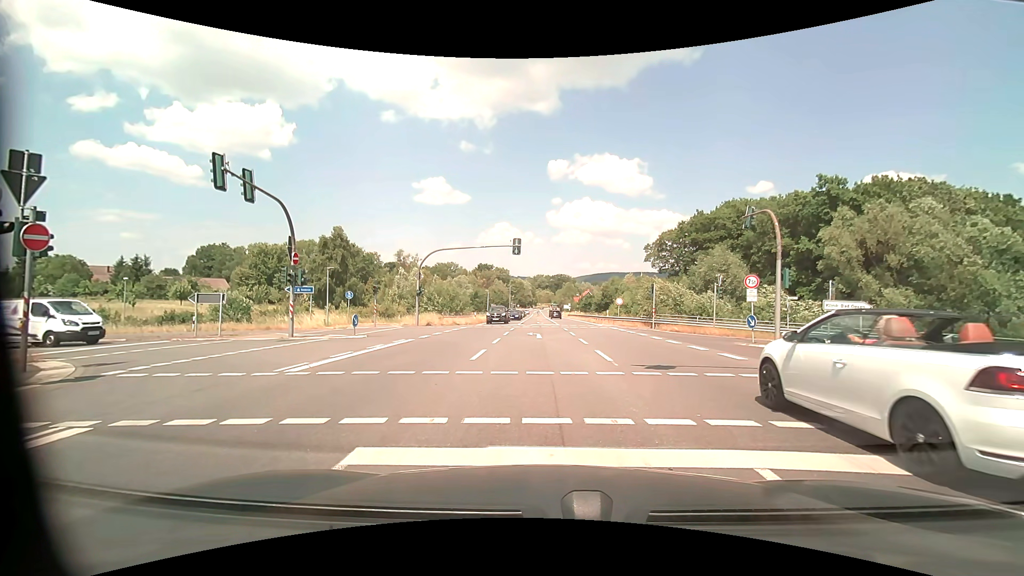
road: secondary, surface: asphalt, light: Day
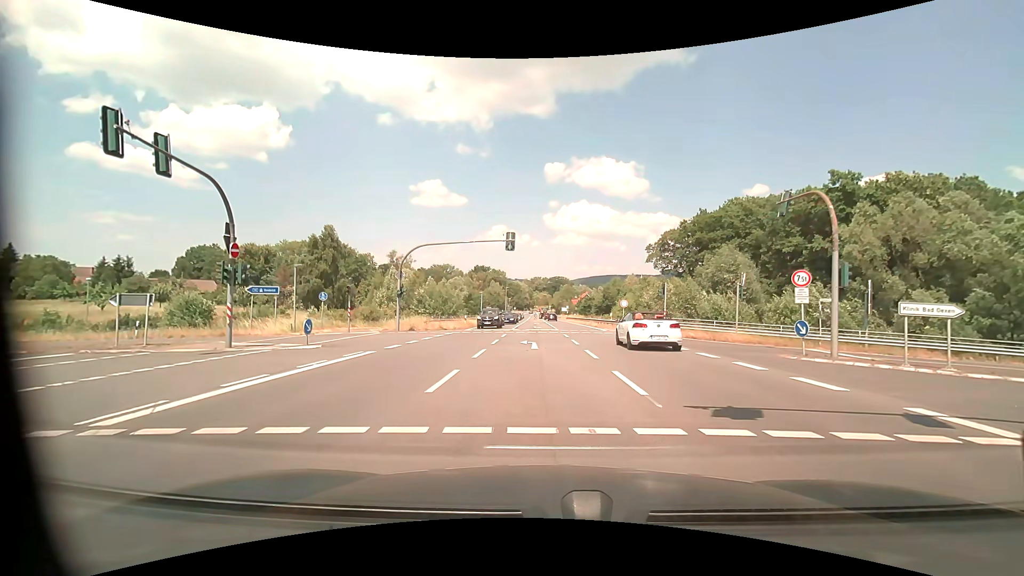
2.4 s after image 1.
(+0.1, +4.8) m; +1°
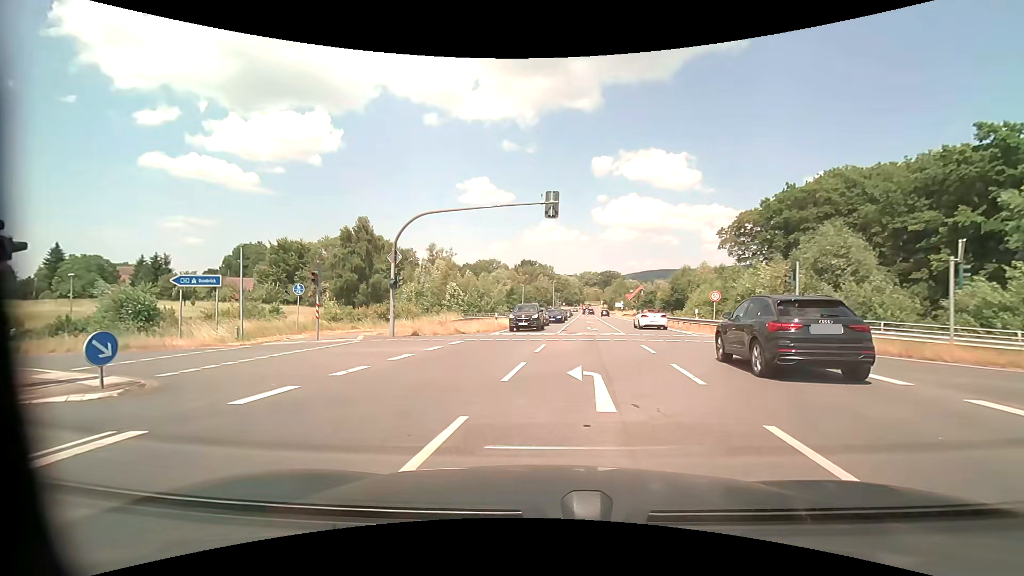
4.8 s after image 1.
(-0.1, +11.4) m; -5°
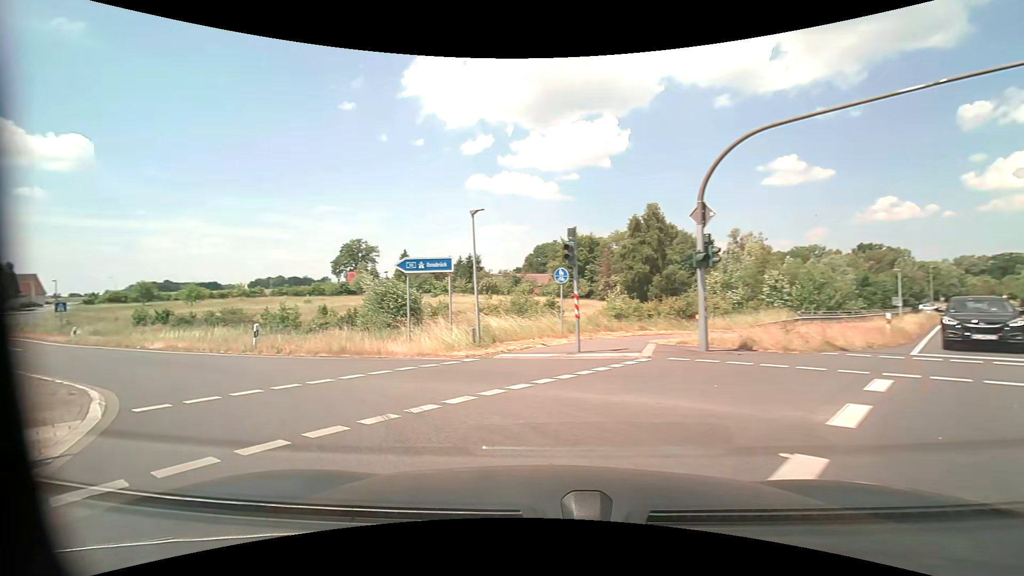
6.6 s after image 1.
(-2.1, +9.9) m; -30°
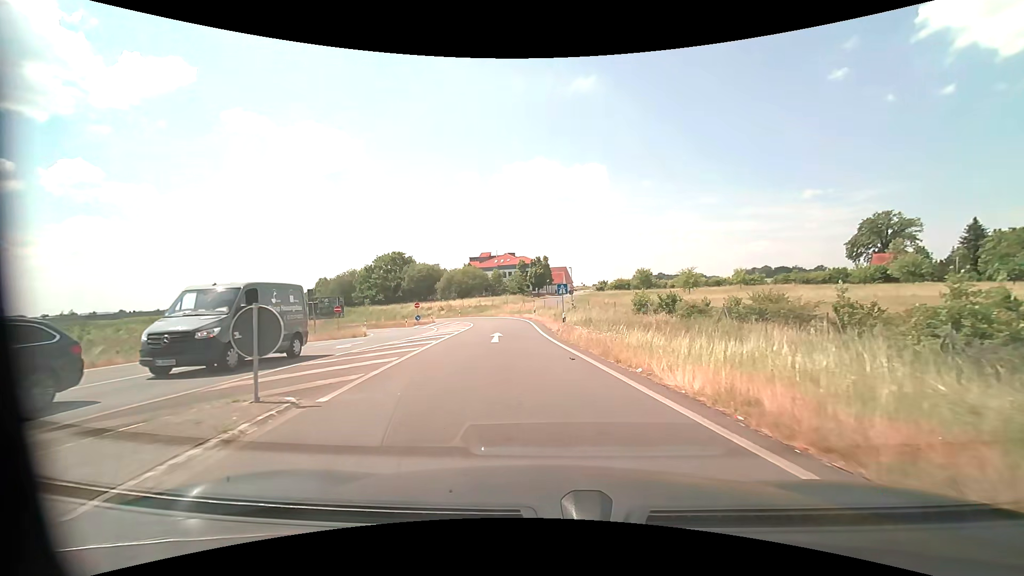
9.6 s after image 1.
(-12.0, +15.7) m; -54°
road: motorway_link
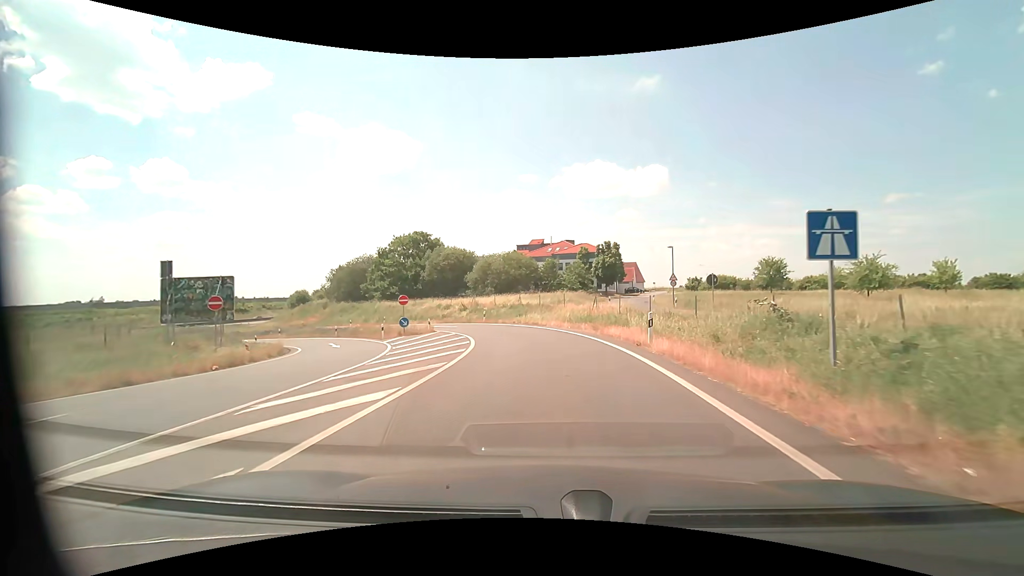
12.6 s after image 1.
(-2.5, +30.0) m; -7°
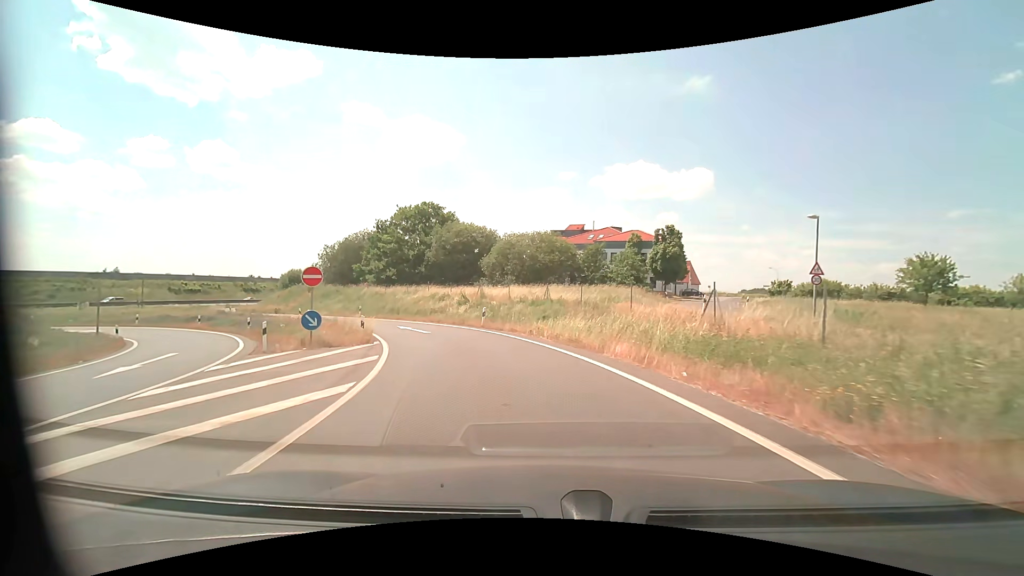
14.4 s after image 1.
(-0.4, +18.9) m; -3°
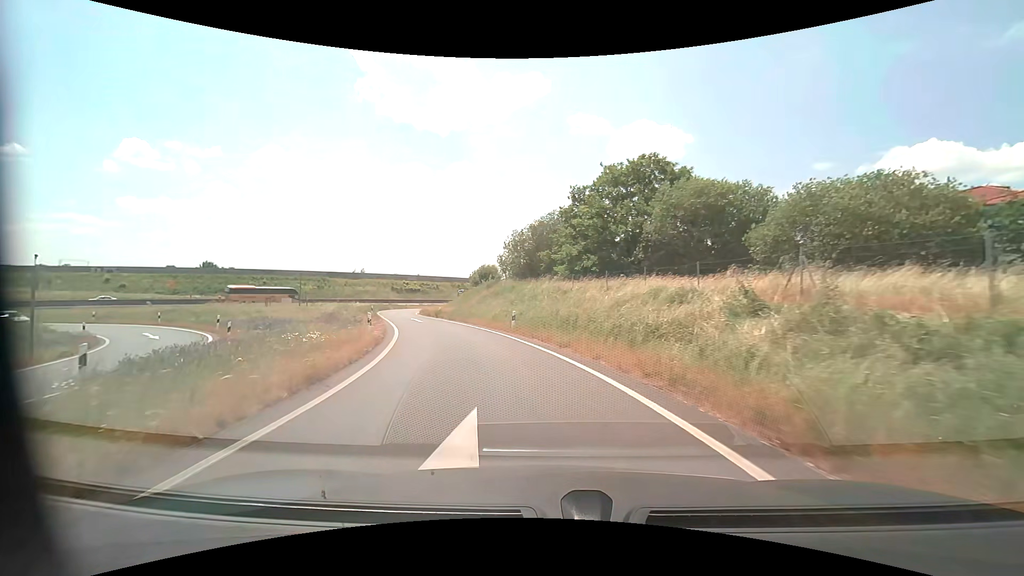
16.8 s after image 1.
(-4.1, +23.9) m; -25°
